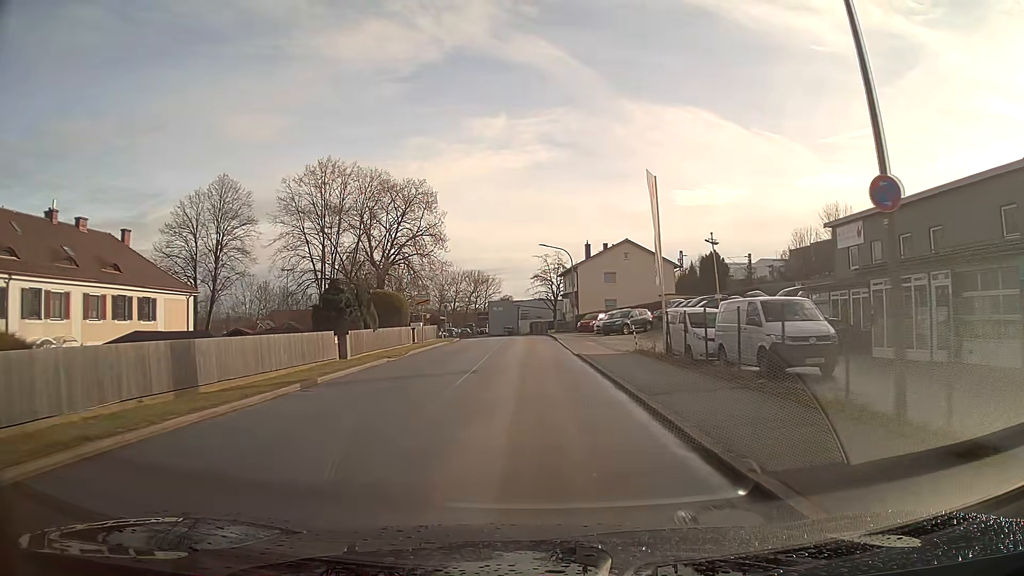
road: unclassified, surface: asphalt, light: Day
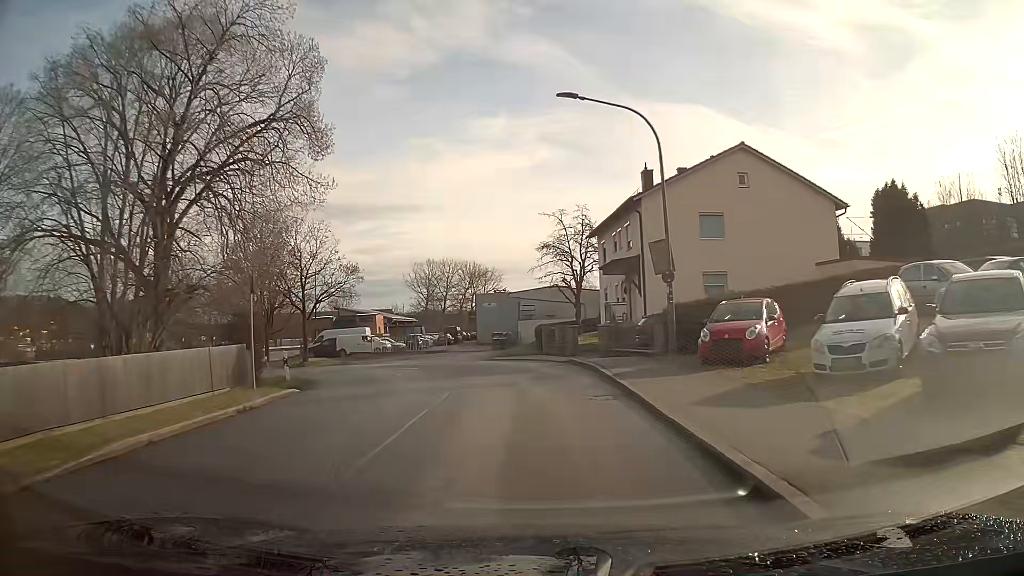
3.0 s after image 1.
(-0.2, +37.9) m; -1°
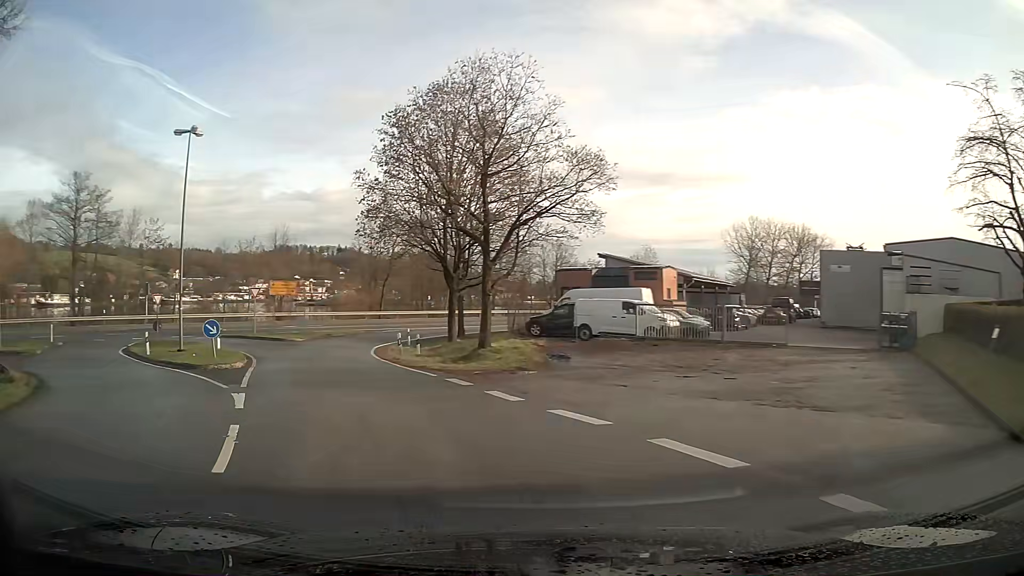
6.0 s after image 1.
(-4.9, +28.0) m; -31°
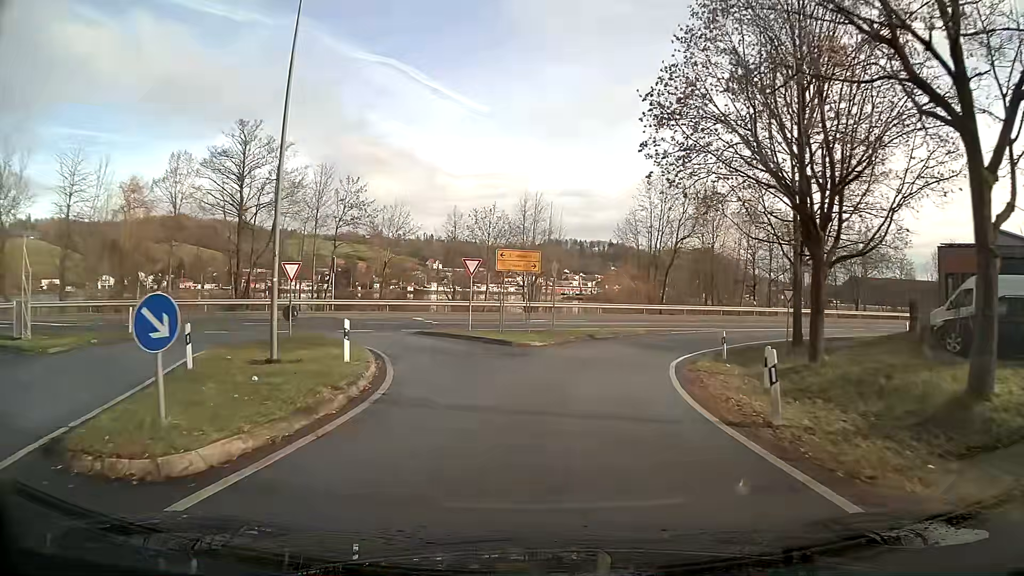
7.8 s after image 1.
(-3.4, +16.2) m; -18°
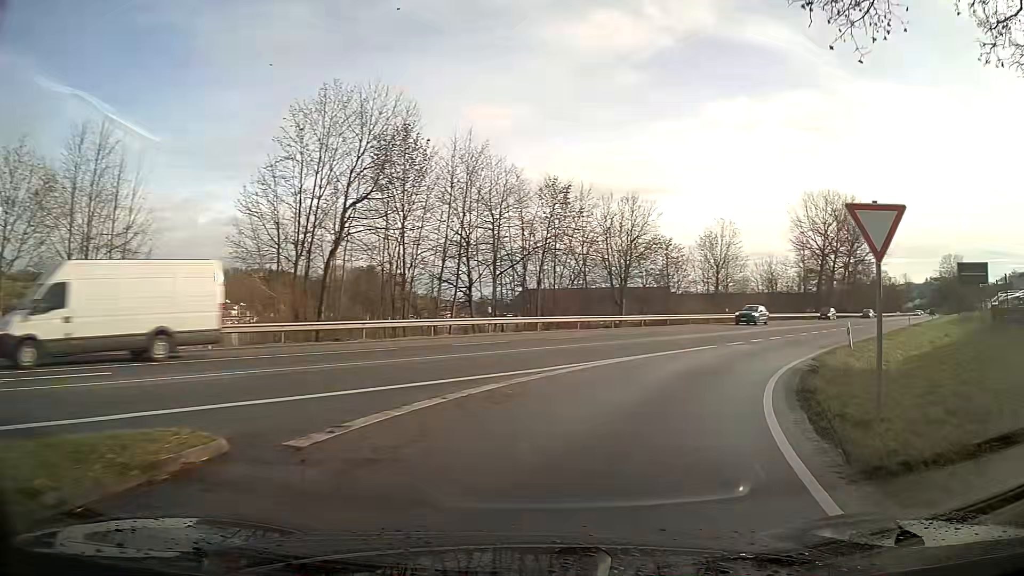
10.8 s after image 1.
(+5.8, +27.0) m; +33°
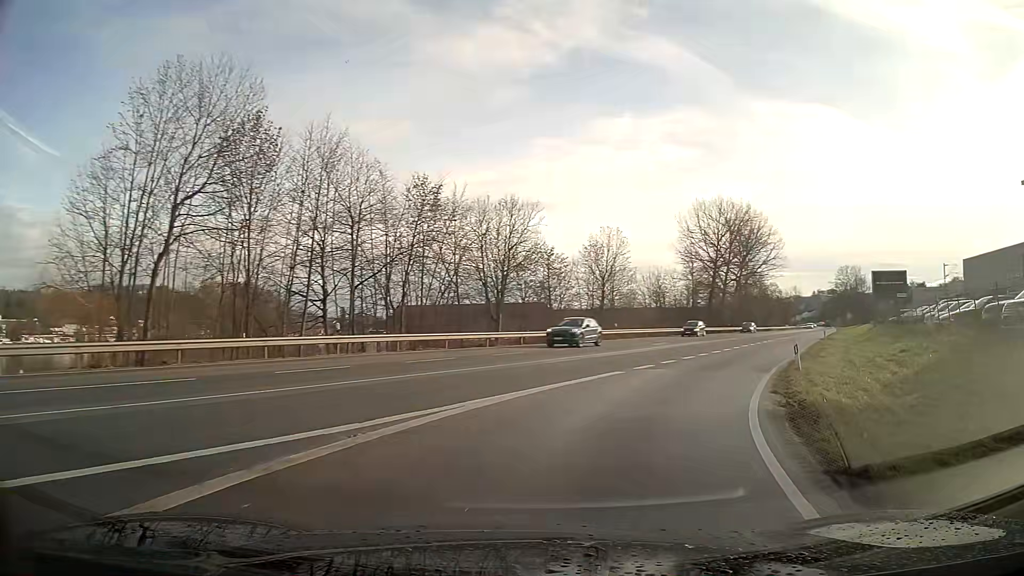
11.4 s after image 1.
(+0.6, +6.0) m; +11°
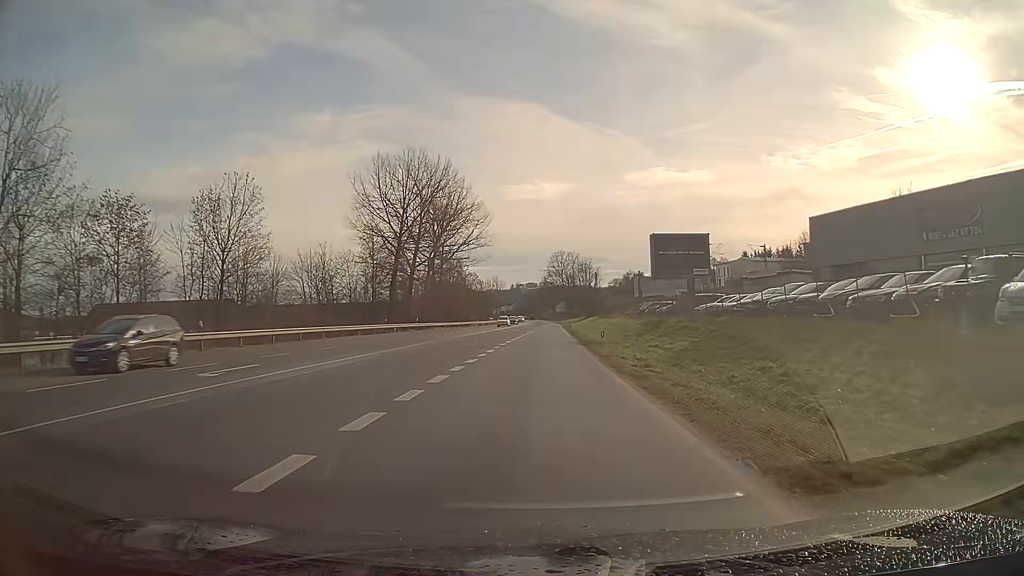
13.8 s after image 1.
(+6.2, +25.7) m; +21°
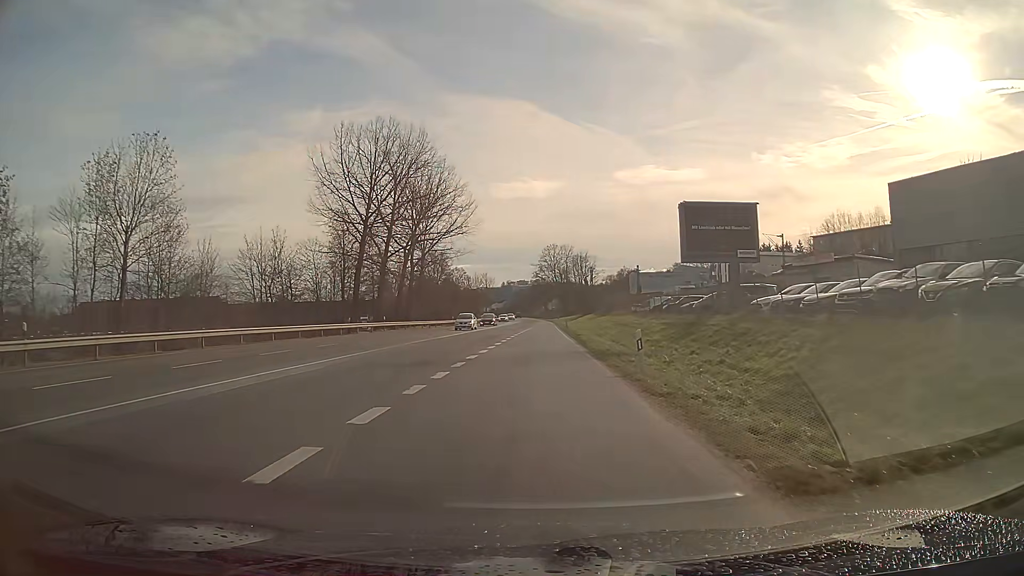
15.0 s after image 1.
(+0.1, +11.4) m; 0°
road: primary
